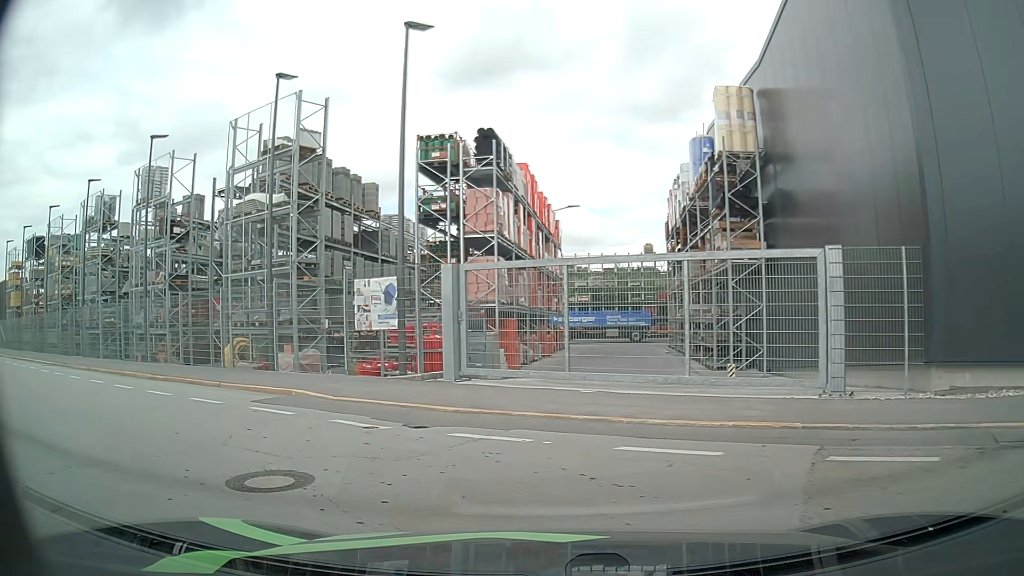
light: Day
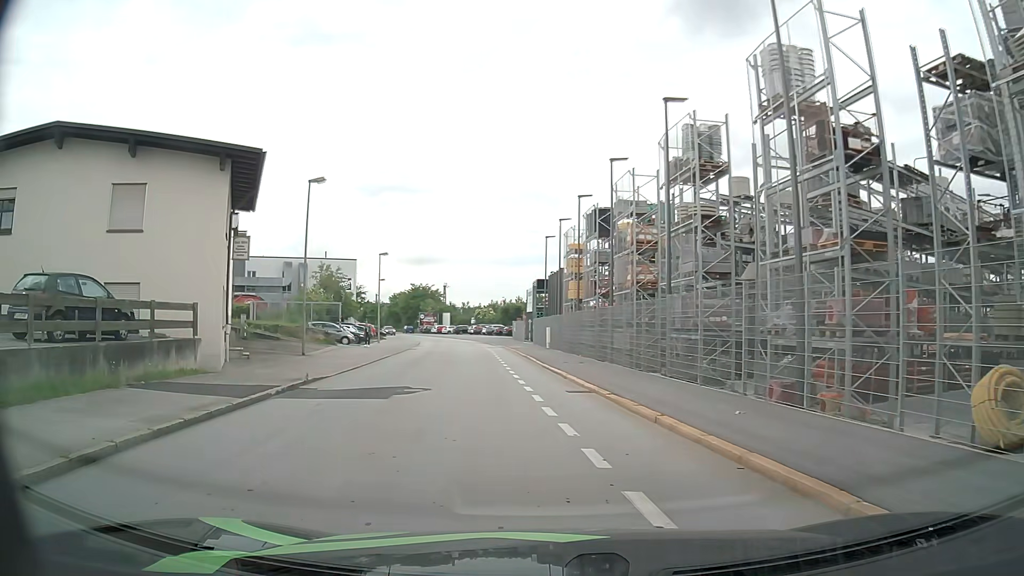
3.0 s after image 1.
(-6.2, +10.8) m; -53°
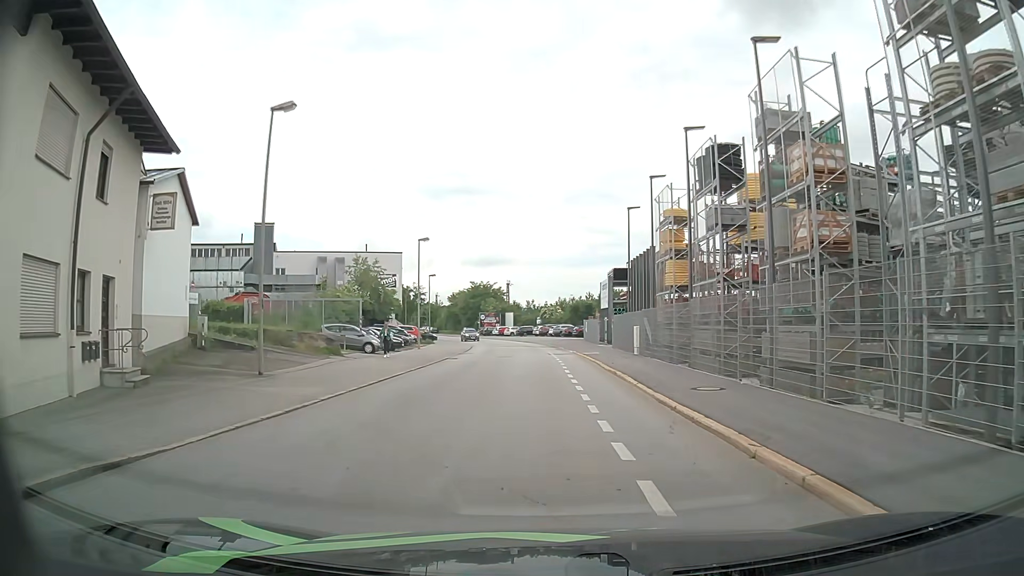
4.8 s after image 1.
(-0.9, +11.8) m; -5°
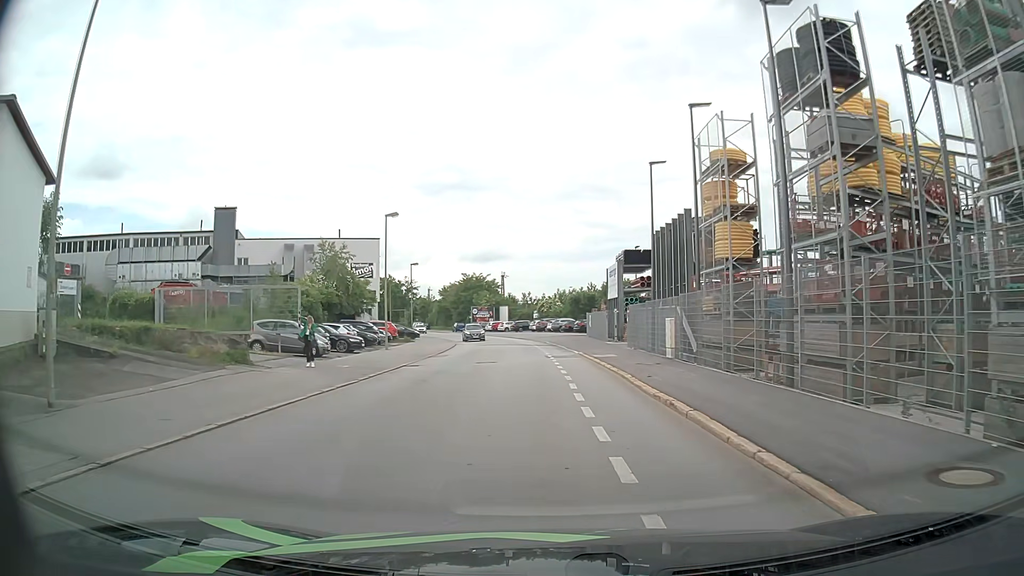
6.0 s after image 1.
(-0.2, +9.5) m; -2°
(0, +10) (0, +20) (0, +30) (0, +40) (-1, +50) (-2, +60) (-4, +70) (-7, +79) (-9, +89) (-12, +99) m
